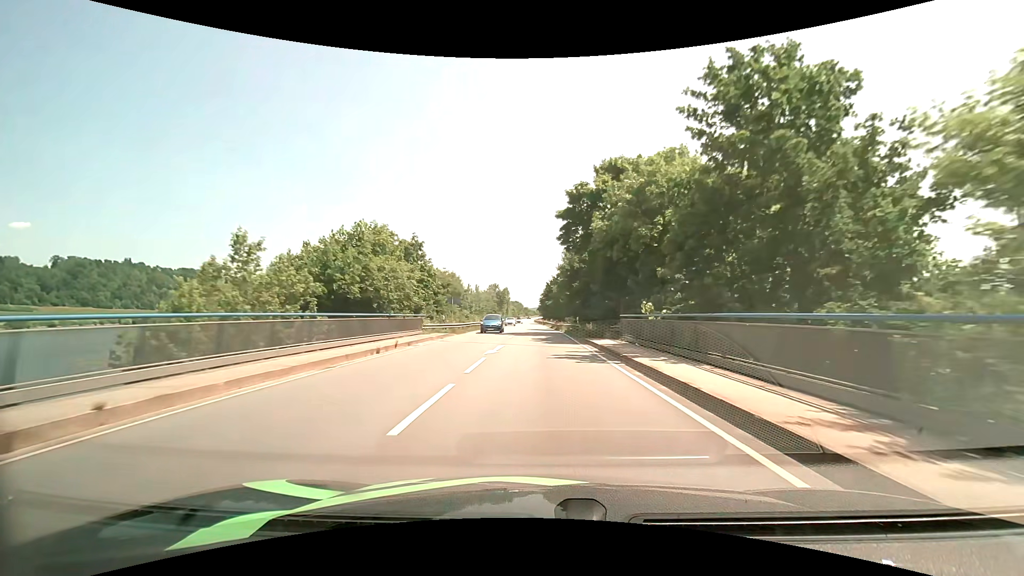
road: primary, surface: asphalt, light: Day
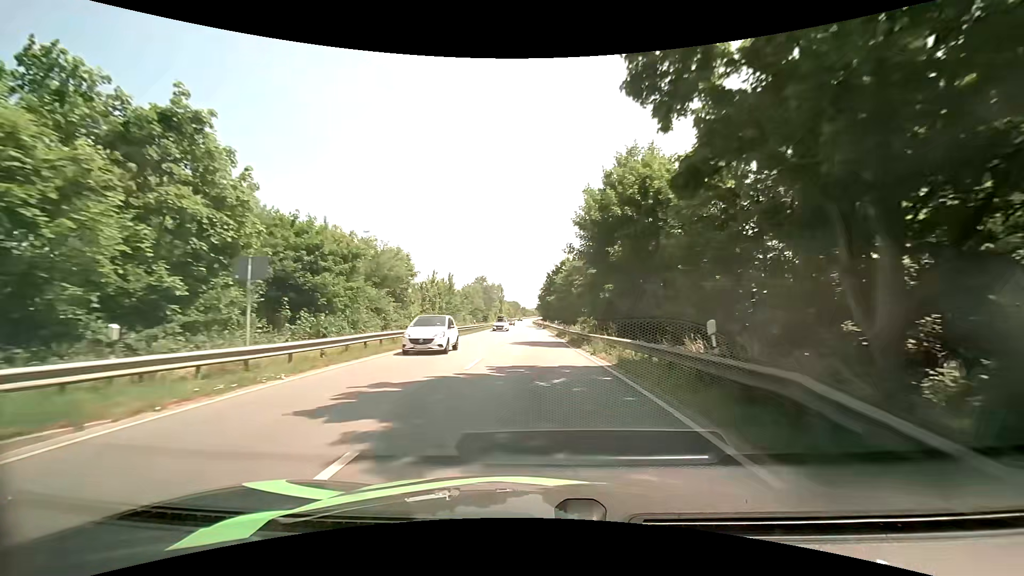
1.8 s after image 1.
(+0.1, +29.2) m; 0°
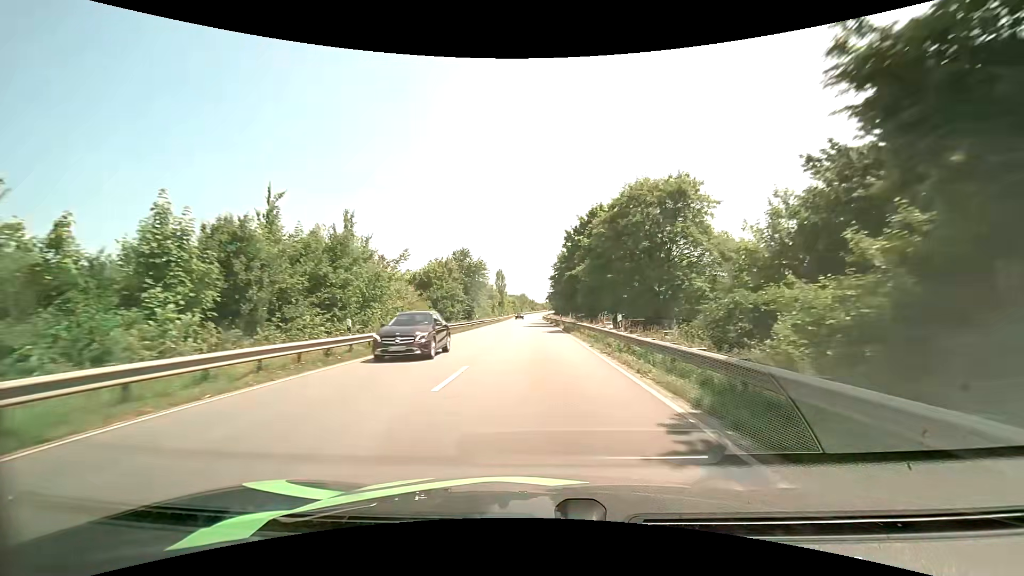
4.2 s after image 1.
(-0.1, +40.3) m; -1°
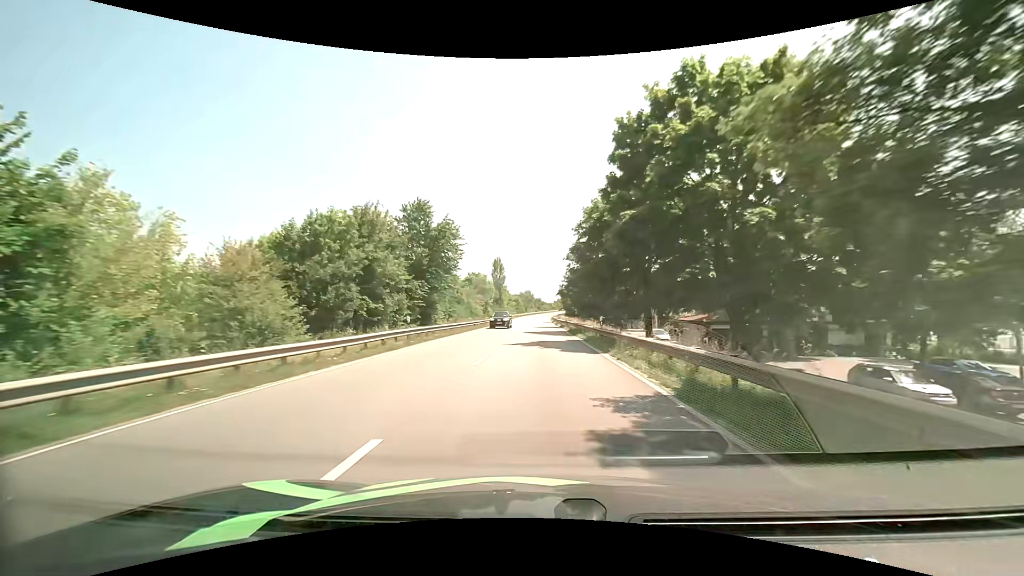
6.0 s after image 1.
(-0.3, +31.5) m; -1°
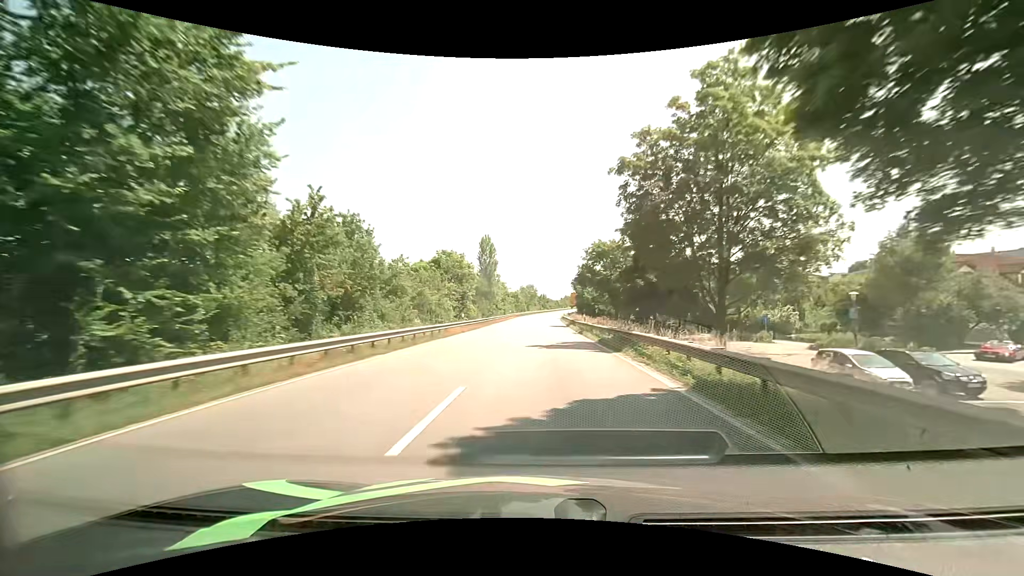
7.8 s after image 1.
(-0.2, +32.6) m; 0°
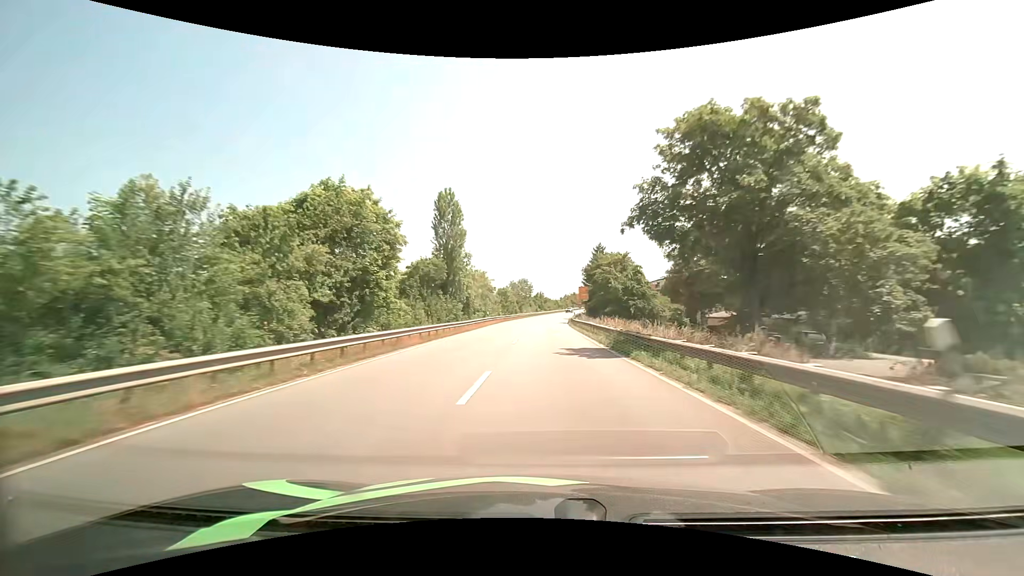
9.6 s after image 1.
(0.0, +33.4) m; 0°
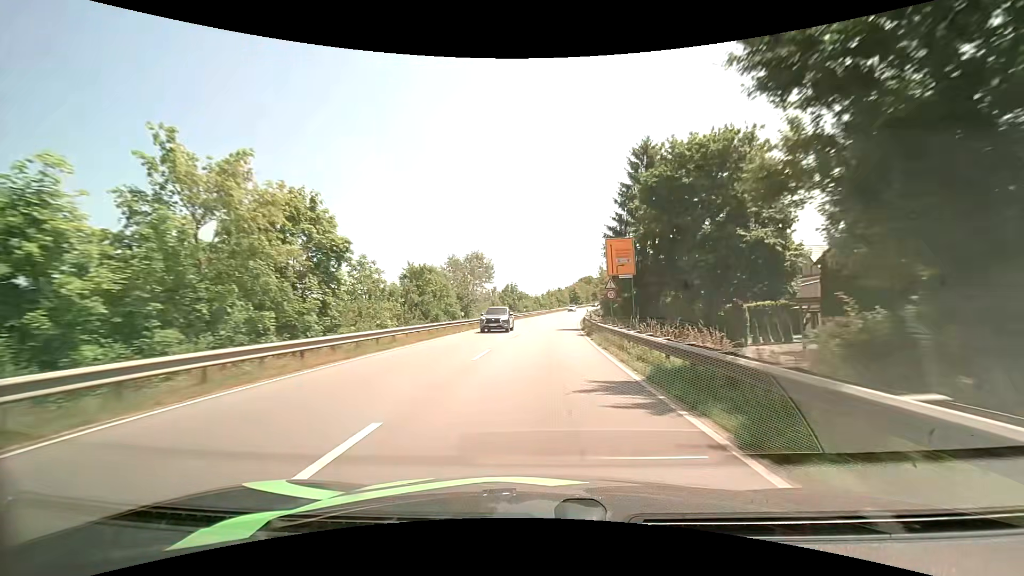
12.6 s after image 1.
(+1.3, +57.3) m; +3°
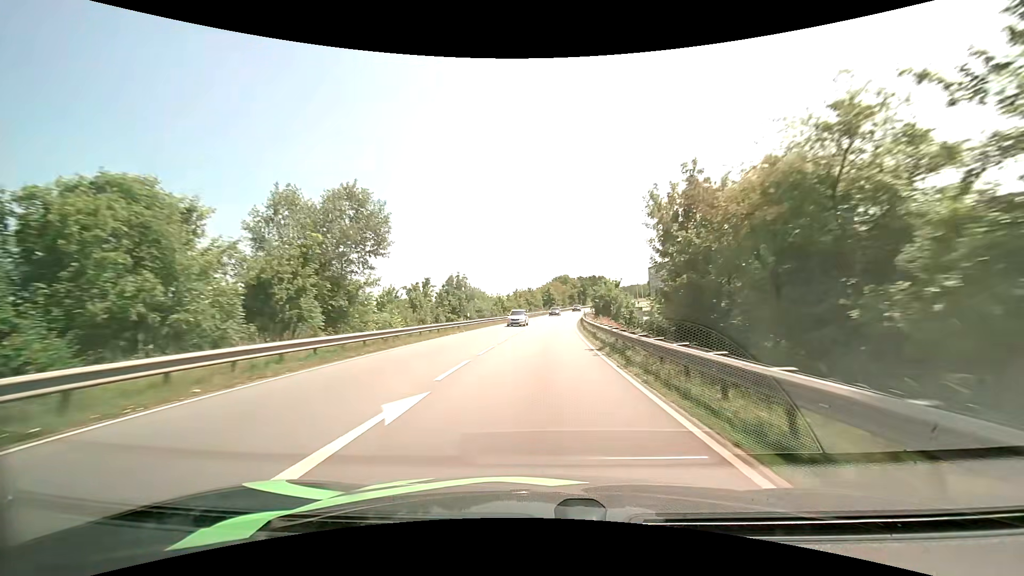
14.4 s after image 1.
(+0.7, +34.5) m; +3°
(0, +10) (0, +20) (+1, +30) (+1, +40) (+2, +50) (+3, +60) (+4, +70) (+5, +80) (+6, +90) (+8, +100) m
